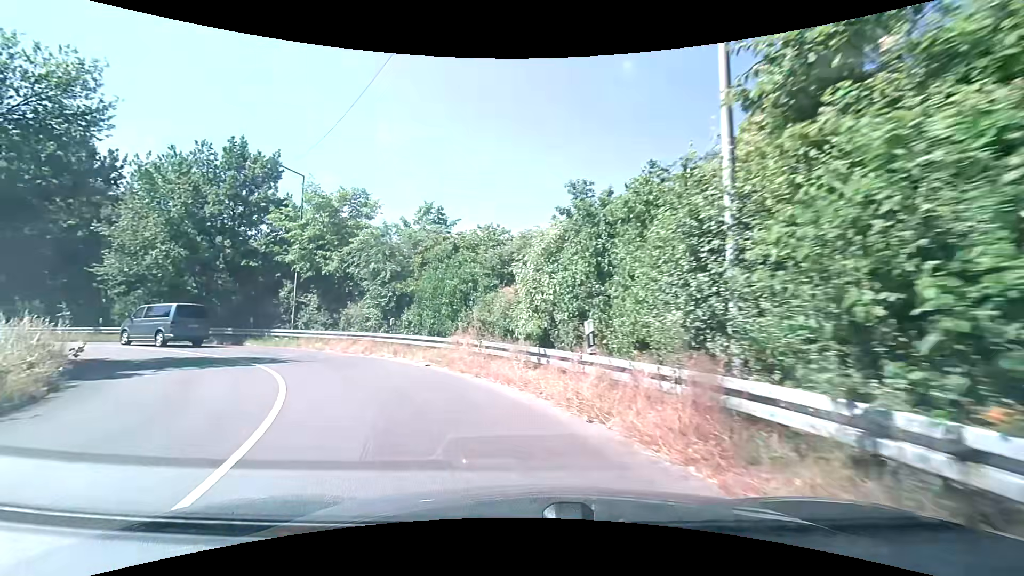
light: Day
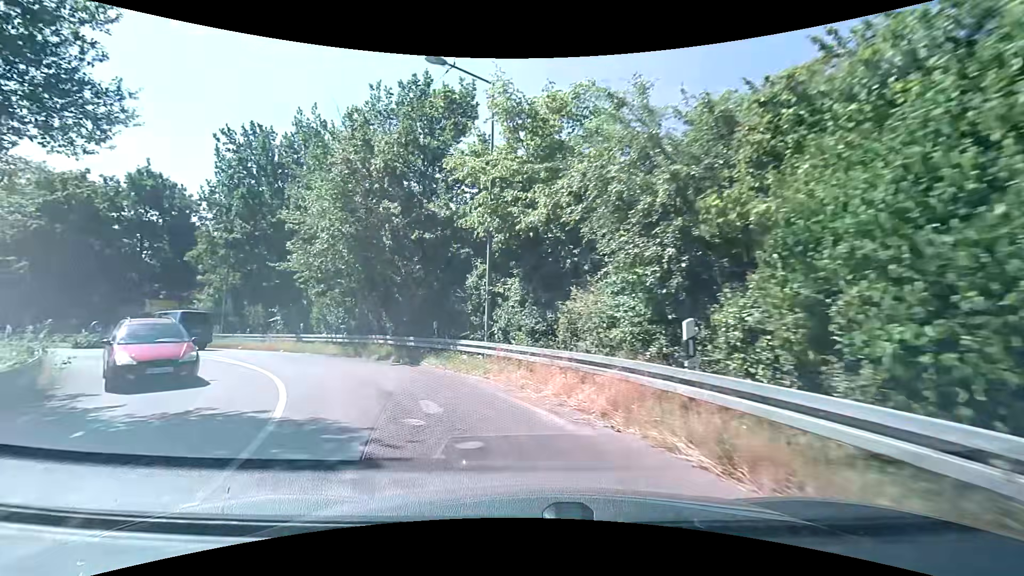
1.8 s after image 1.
(-3.1, +12.9) m; -27°
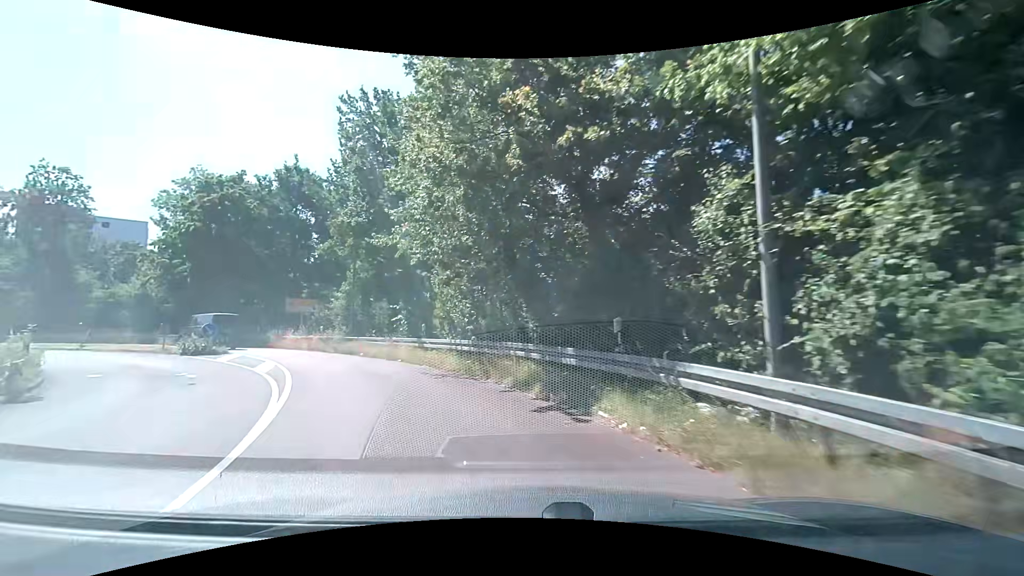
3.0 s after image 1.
(-1.4, +8.8) m; -19°
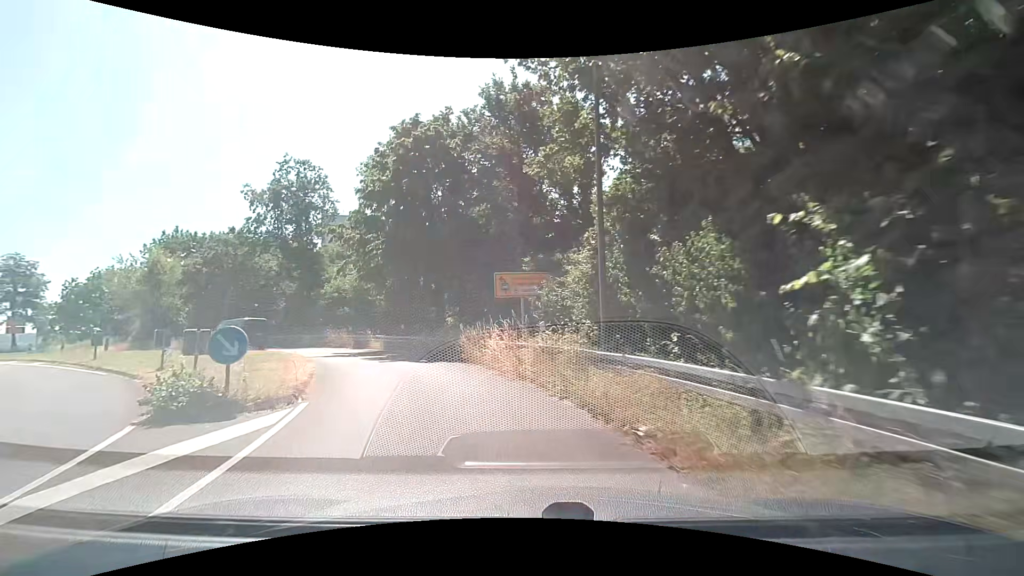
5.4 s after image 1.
(-4.7, +17.2) m; -28°
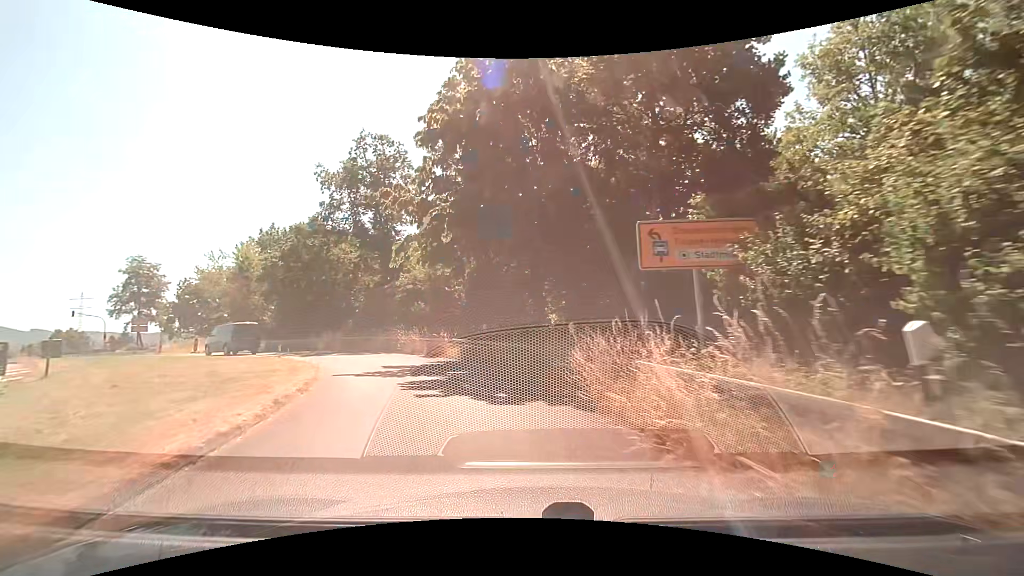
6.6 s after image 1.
(-1.2, +9.0) m; -12°
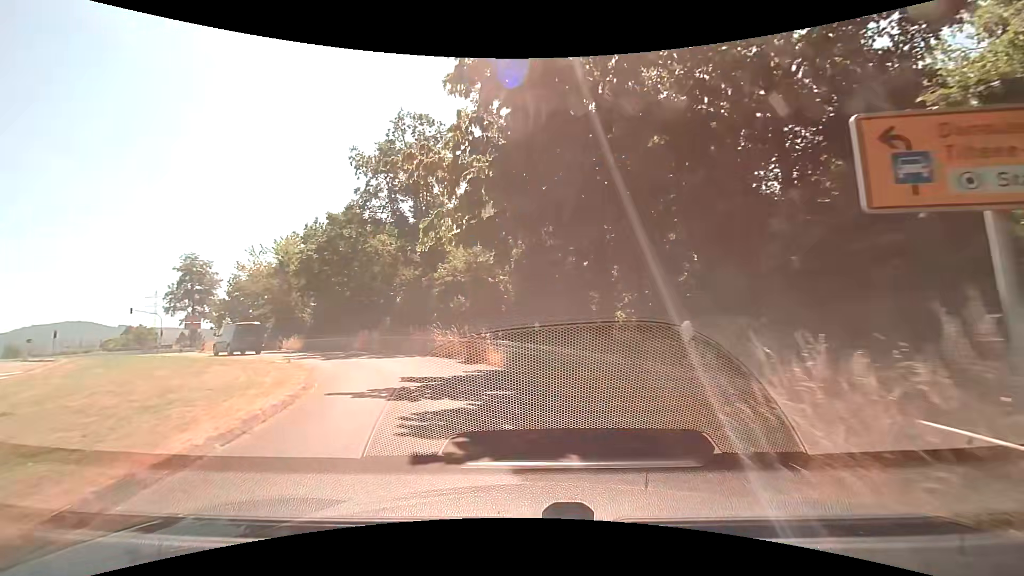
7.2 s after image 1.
(-0.3, +4.5) m; -7°
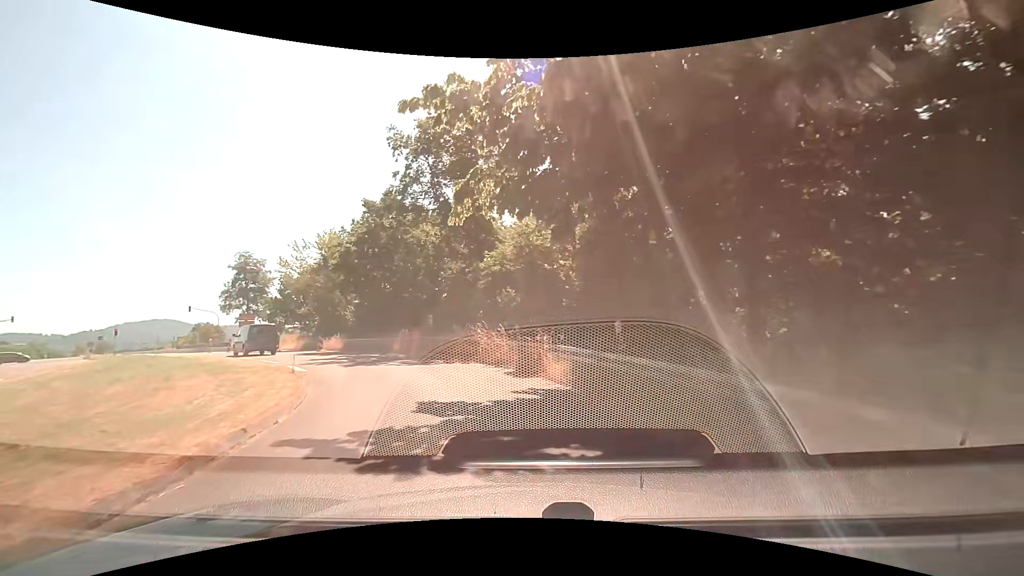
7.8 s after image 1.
(-0.2, +4.5) m; -7°
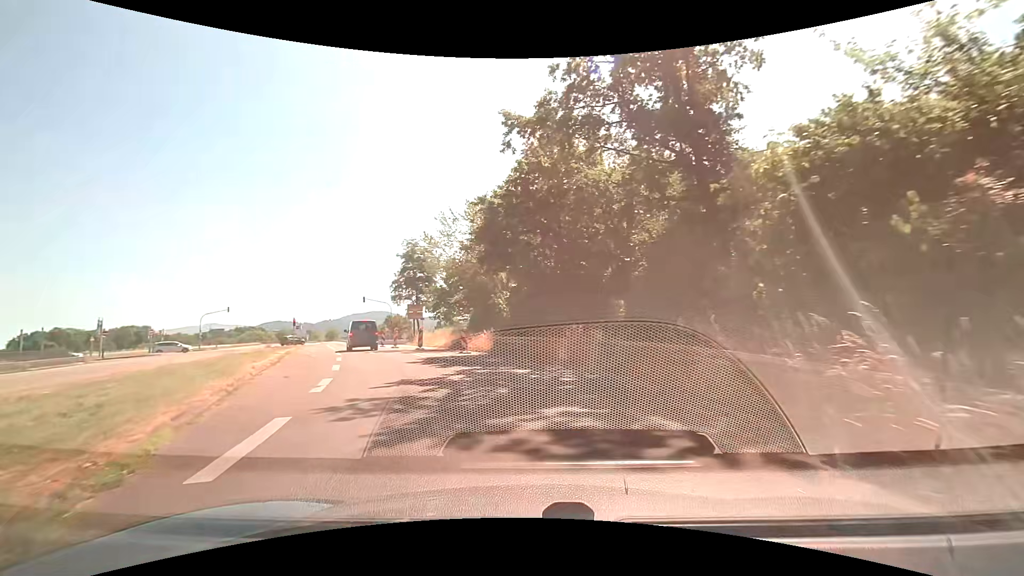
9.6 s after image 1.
(-2.3, +13.0) m; -19°
(-1, +10) (-5, +19) (-9, +29) (-13, +38) (-17, +47) (-21, +56) (-25, +65) (-29, +74) (-33, +83) (-37, +92) m
